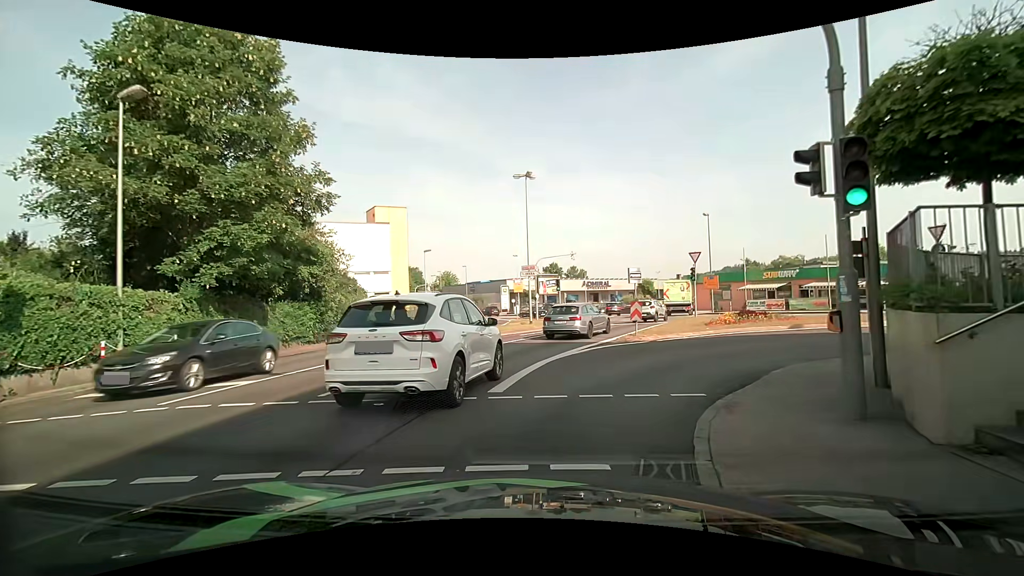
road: tertiary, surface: asphalt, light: Day
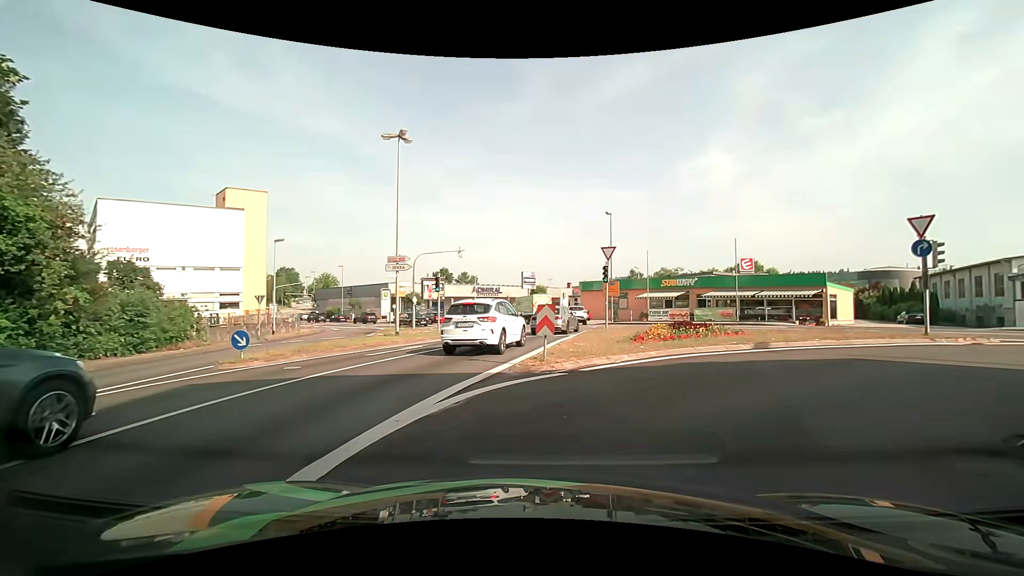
(+0.6, +8.1) m; +11°
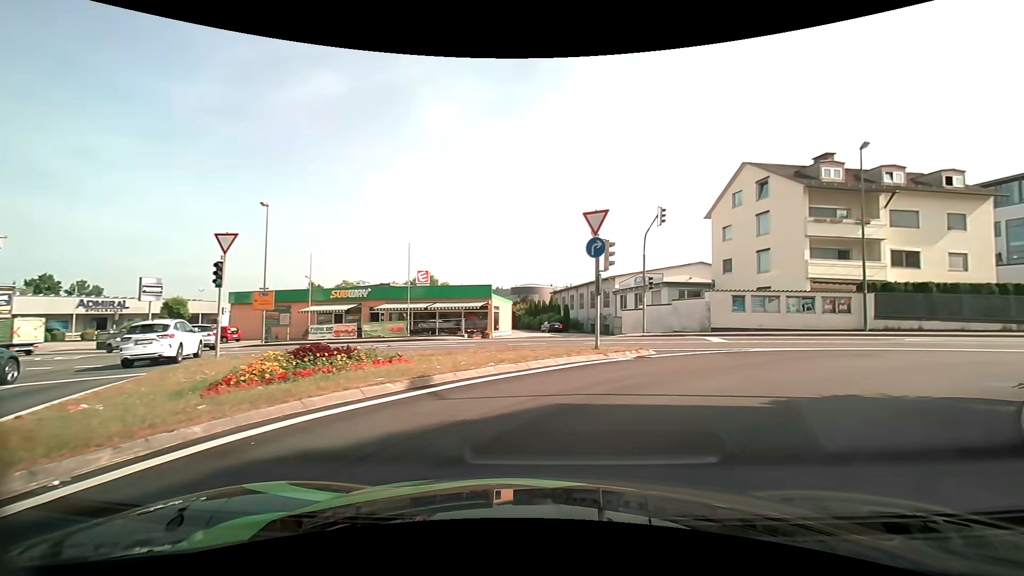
(+2.0, +6.6) m; +36°
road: tertiary_link
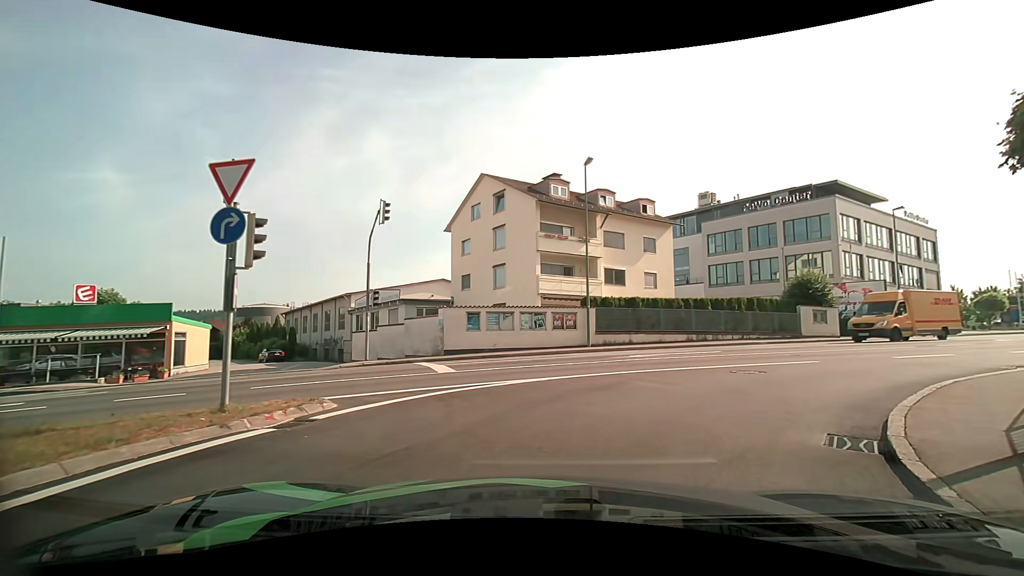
(+1.5, +5.6) m; +26°
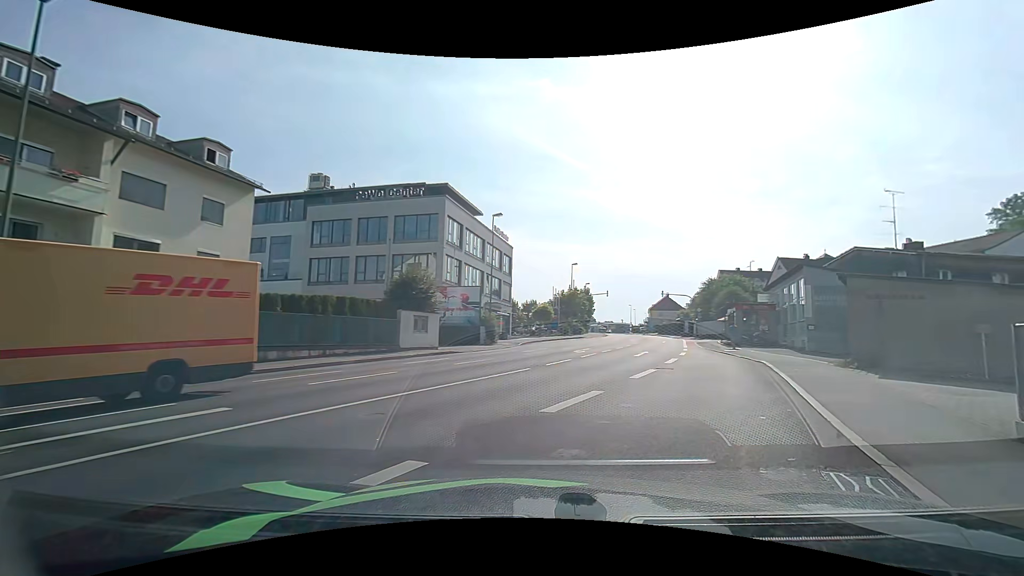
(+4.0, +10.5) m; +42°
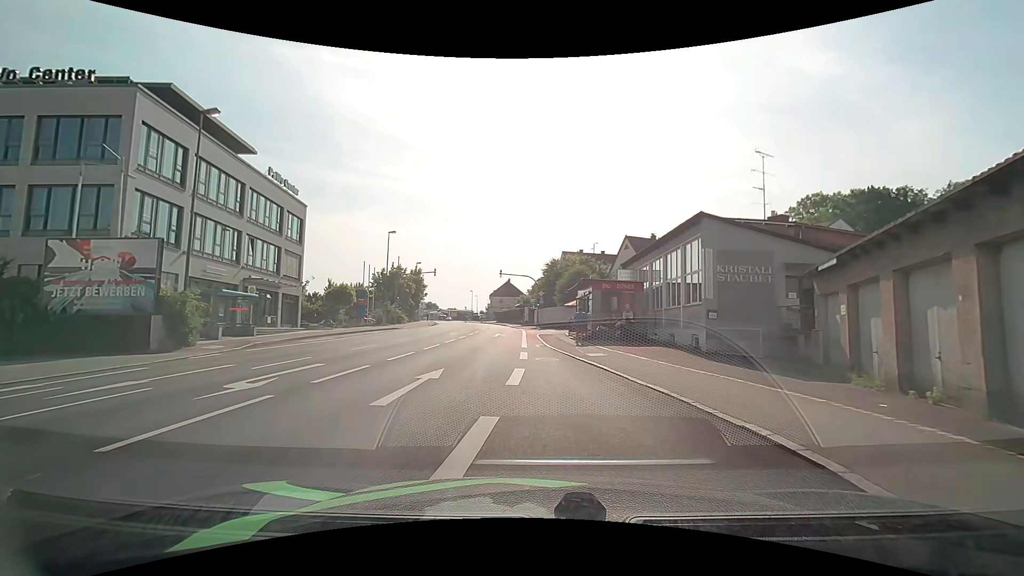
(+4.1, +15.4) m; +18°
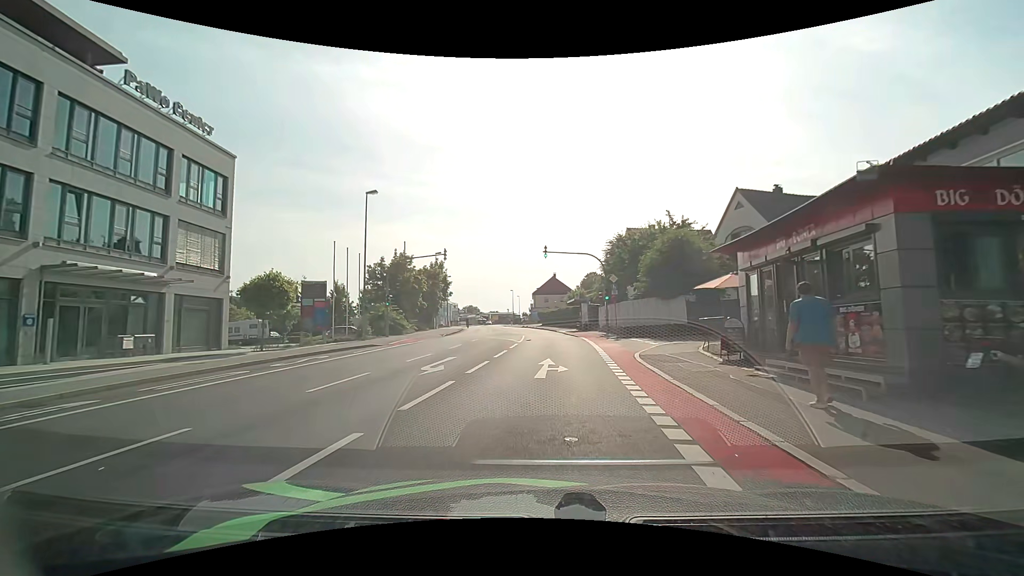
(-1.3, +20.7) m; -5°
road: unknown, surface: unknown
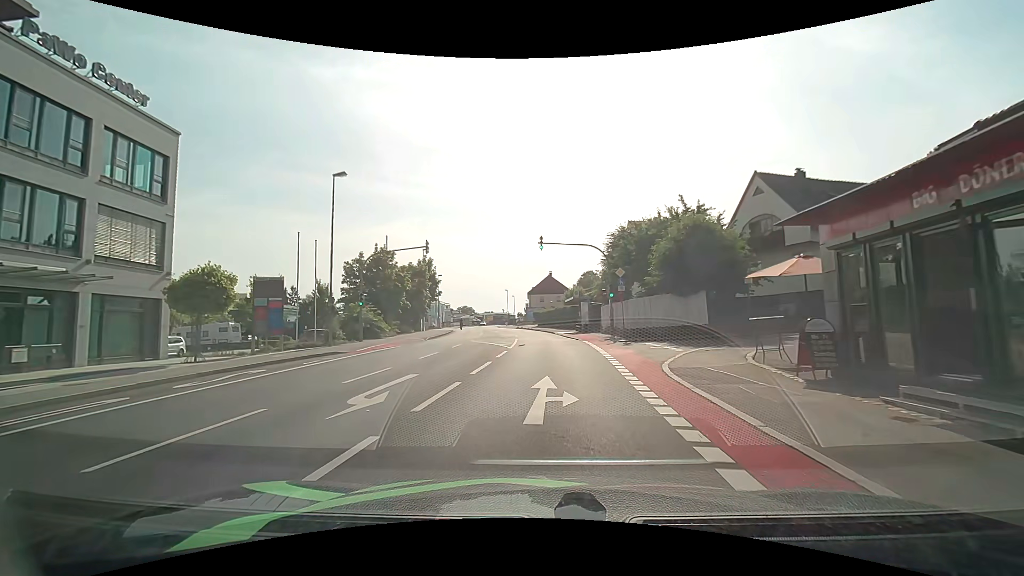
(+0.1, +4.6) m; +1°
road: tertiary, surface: asphalt
(0, +10) (0, +20) (0, +30) (0, +40) (-1, +50) (-2, +60) (-4, +70) (-6, +80) (-7, +89) (-9, +99) m
